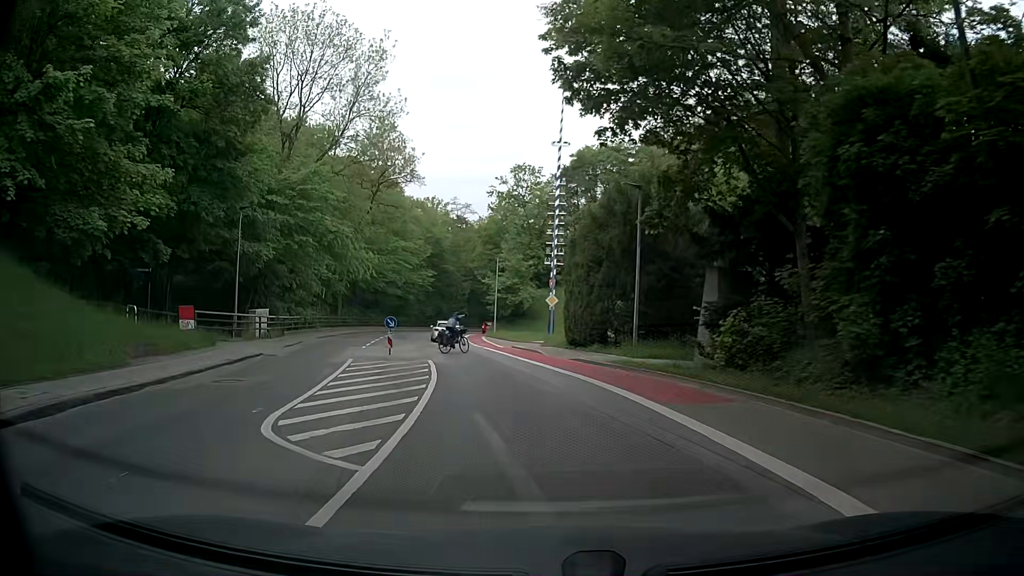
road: secondary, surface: asphalt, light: Day
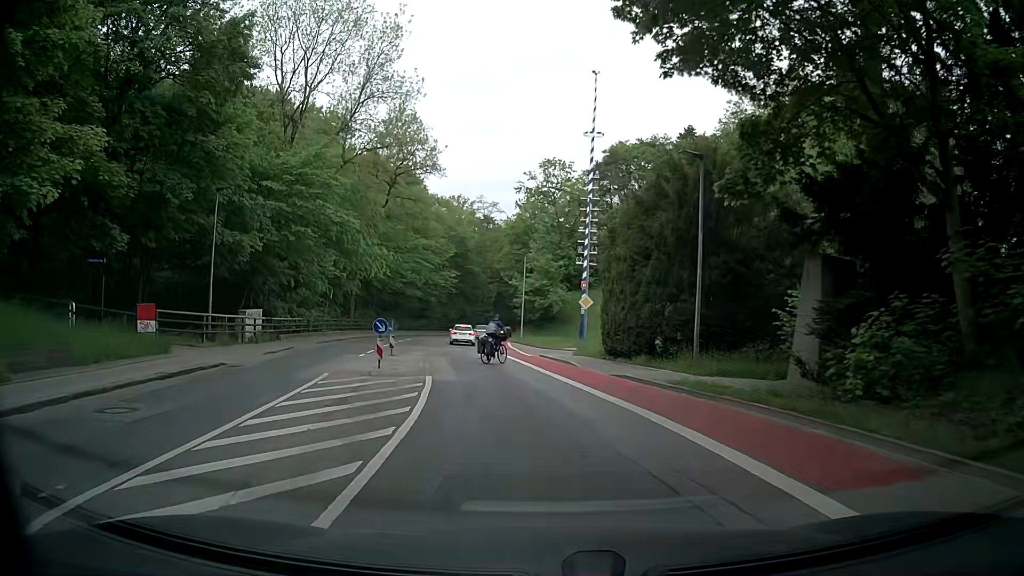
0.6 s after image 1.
(-0.1, +5.5) m; -1°
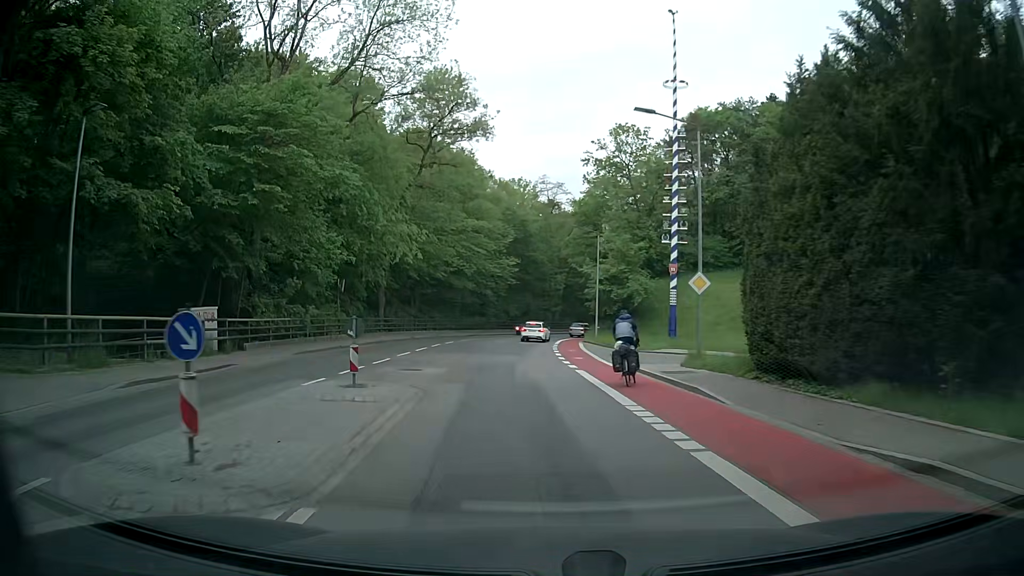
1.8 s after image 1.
(-0.8, +12.8) m; -7°
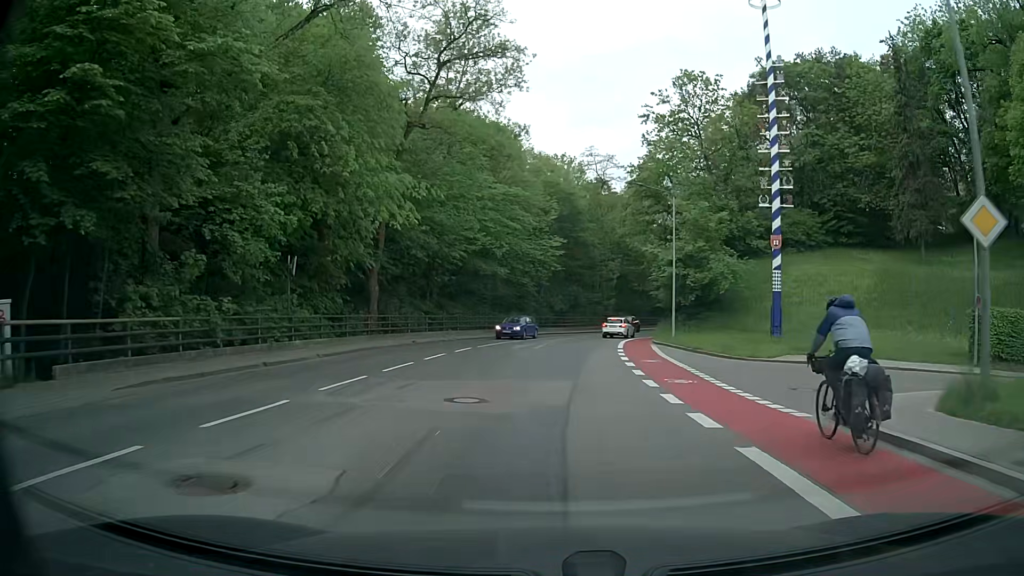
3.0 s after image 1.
(-0.6, +13.9) m; -4°
(0, +10) (0, +20) (0, +30) (+2, +40) (+4, +50) (+7, +59) (+11, +68) (+15, +77) (+20, +86) (+24, +95) m
